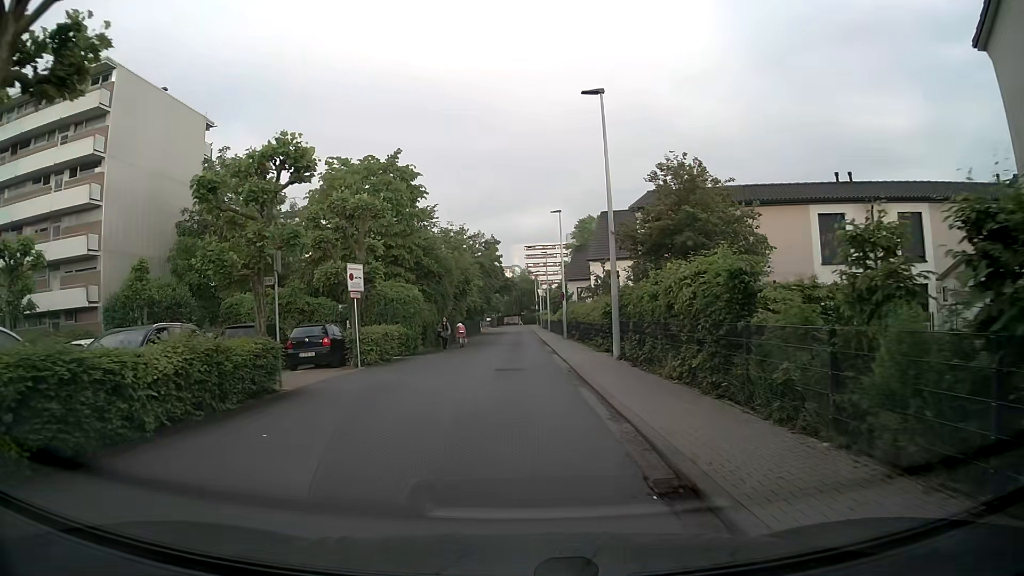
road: residential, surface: asphalt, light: Day
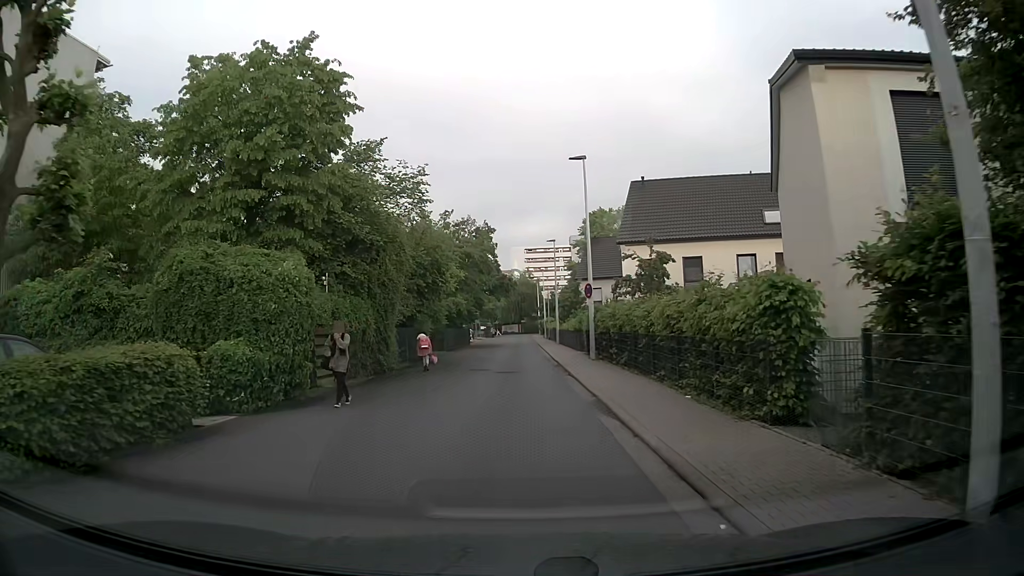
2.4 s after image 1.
(-0.4, +15.7) m; -1°
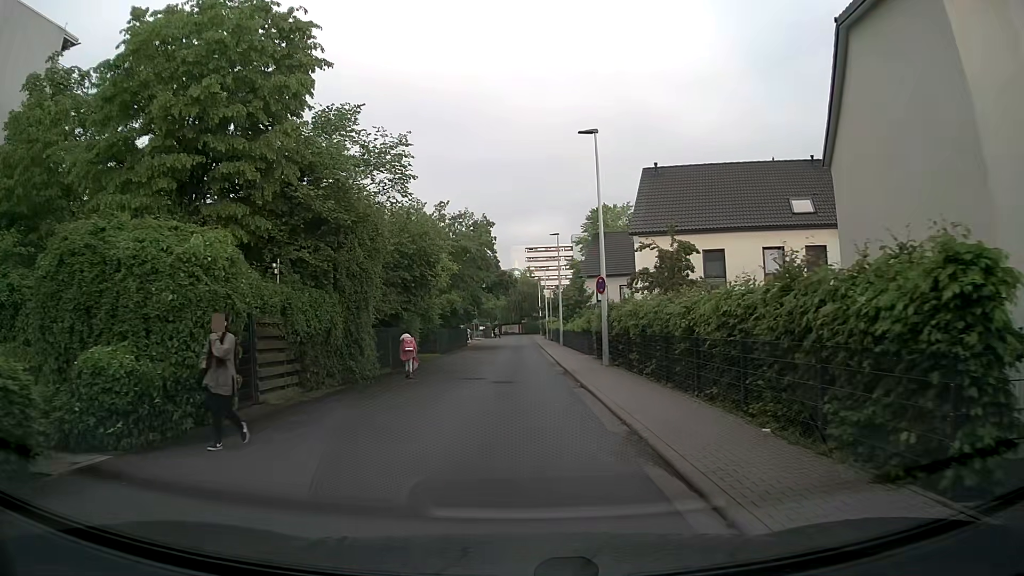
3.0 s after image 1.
(0.0, +3.8) m; 0°
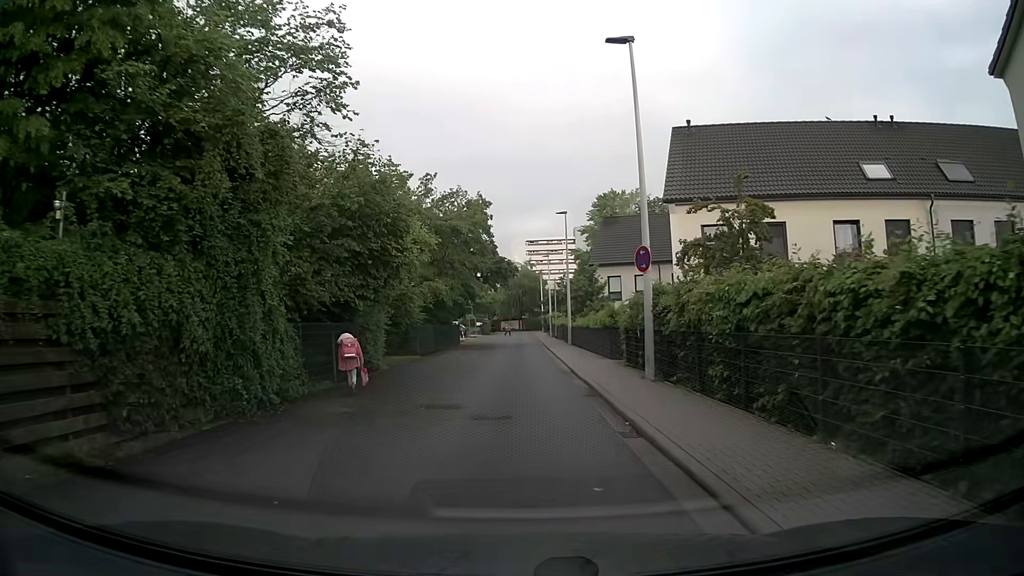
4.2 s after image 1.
(0.0, +7.5) m; 0°
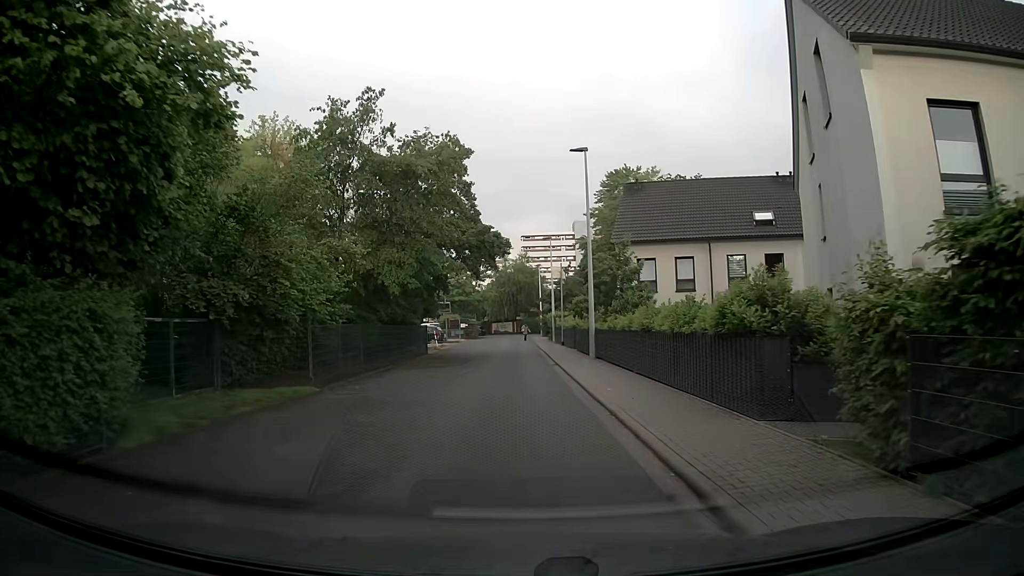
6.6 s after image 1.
(+0.1, +15.1) m; +1°
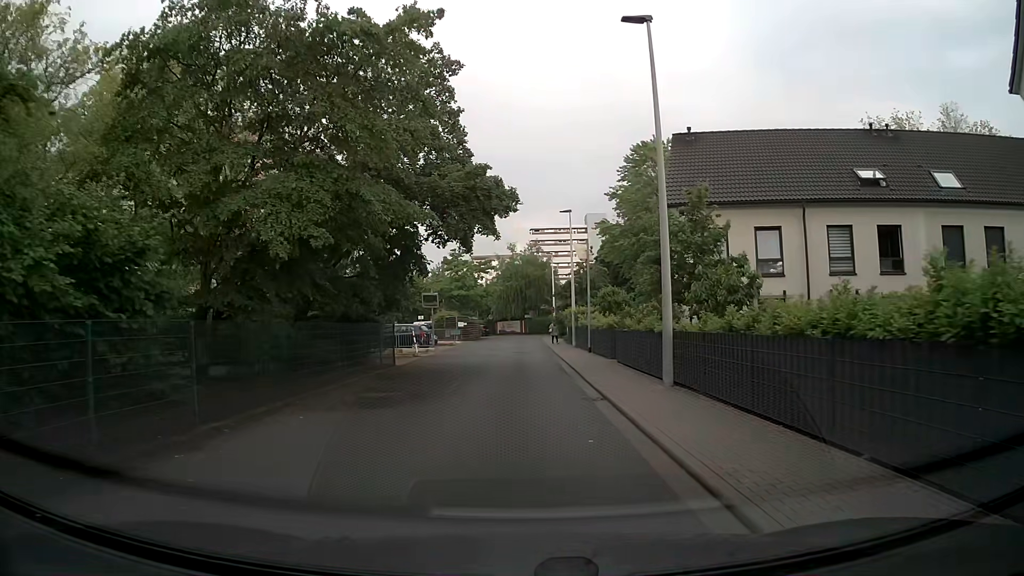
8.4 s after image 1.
(+0.1, +11.6) m; 0°
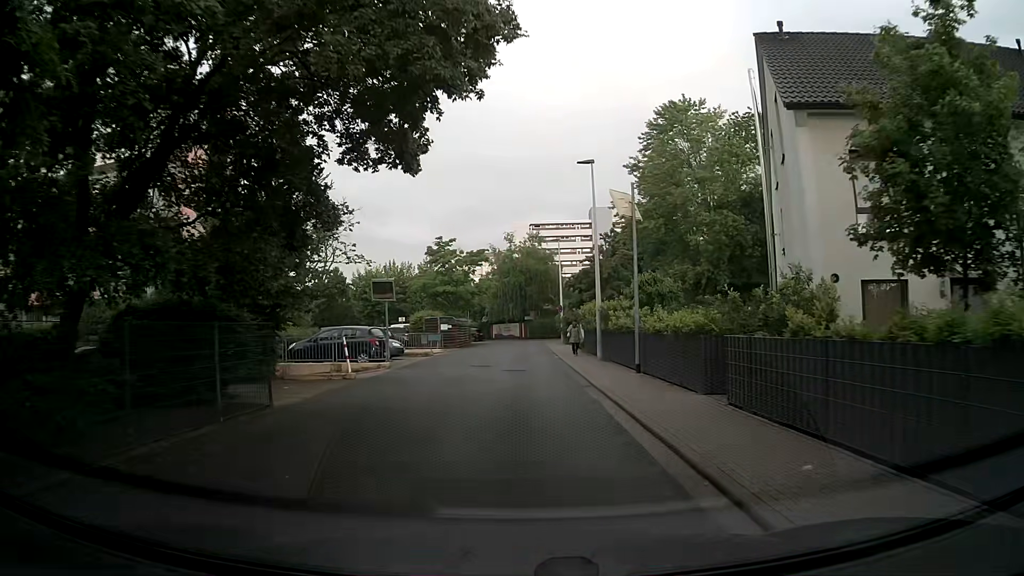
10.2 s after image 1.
(-0.3, +12.4) m; -1°
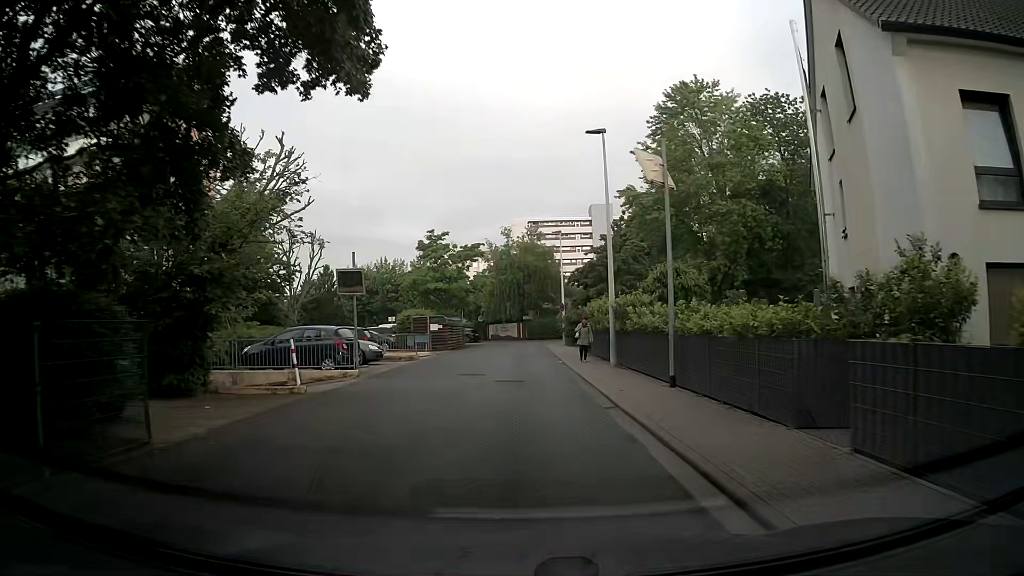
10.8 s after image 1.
(0.0, +4.3) m; -1°
